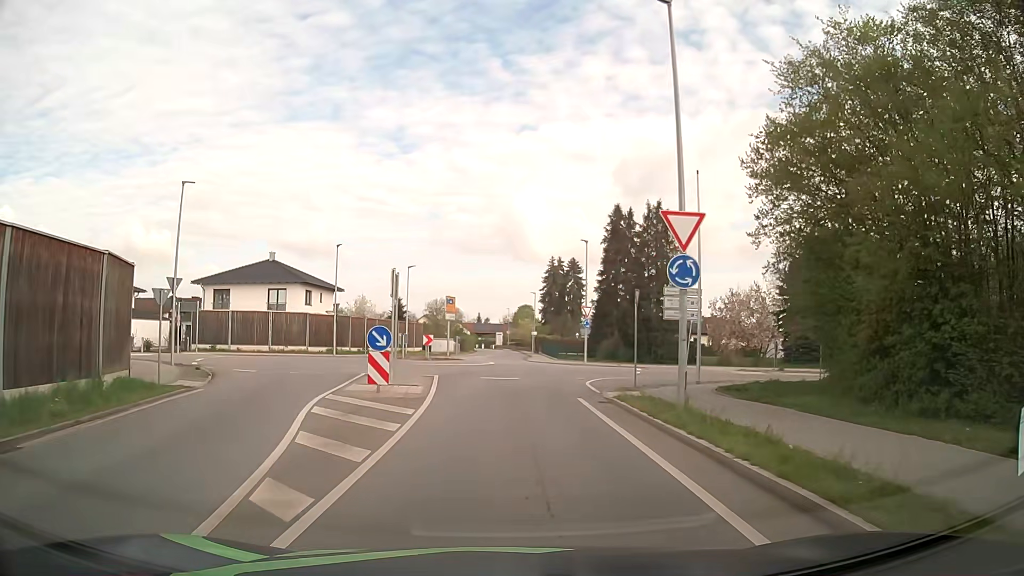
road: secondary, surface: asphalt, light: Day
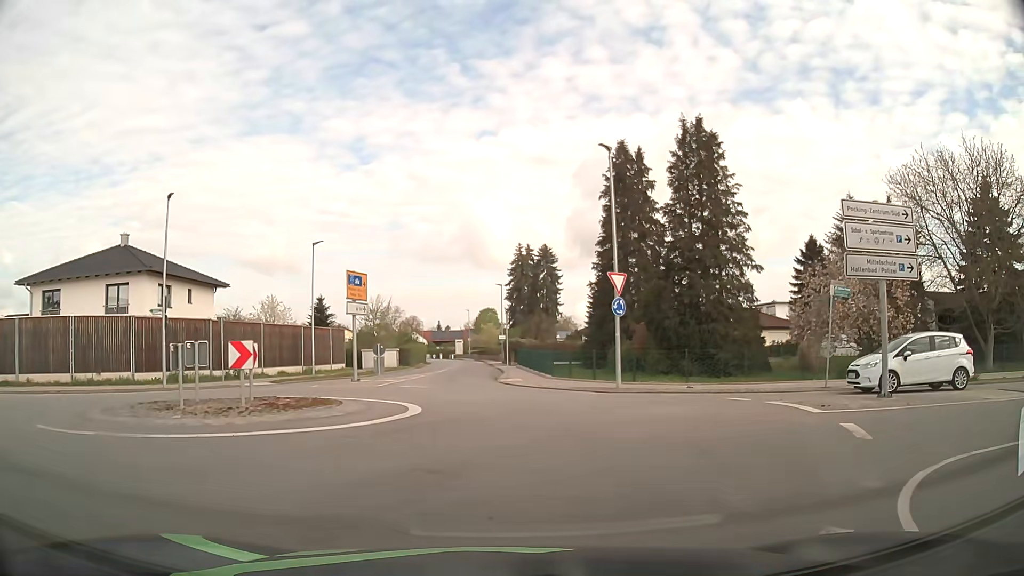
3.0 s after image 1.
(+0.3, +21.6) m; +4°
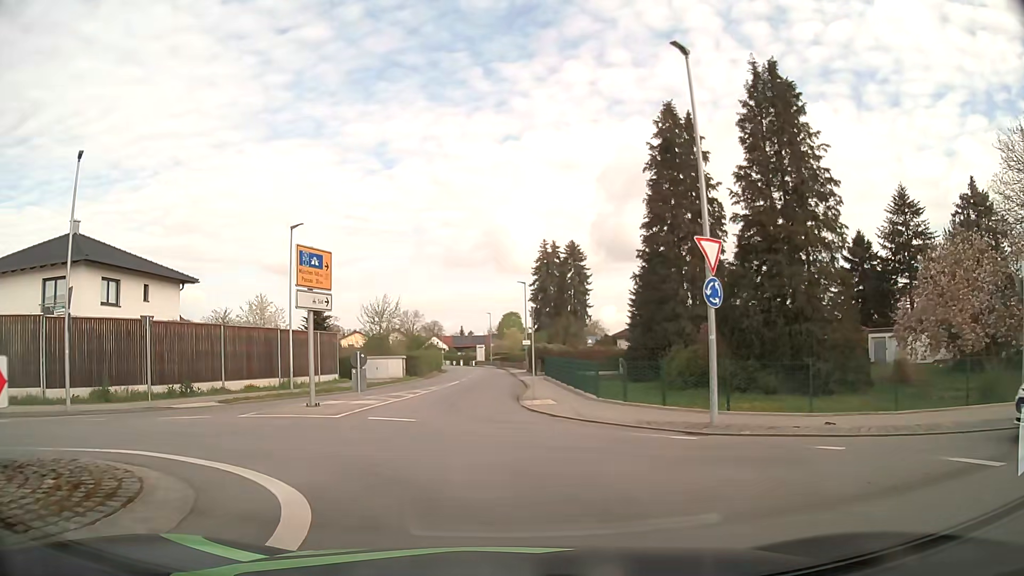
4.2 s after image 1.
(-0.1, +8.5) m; -3°
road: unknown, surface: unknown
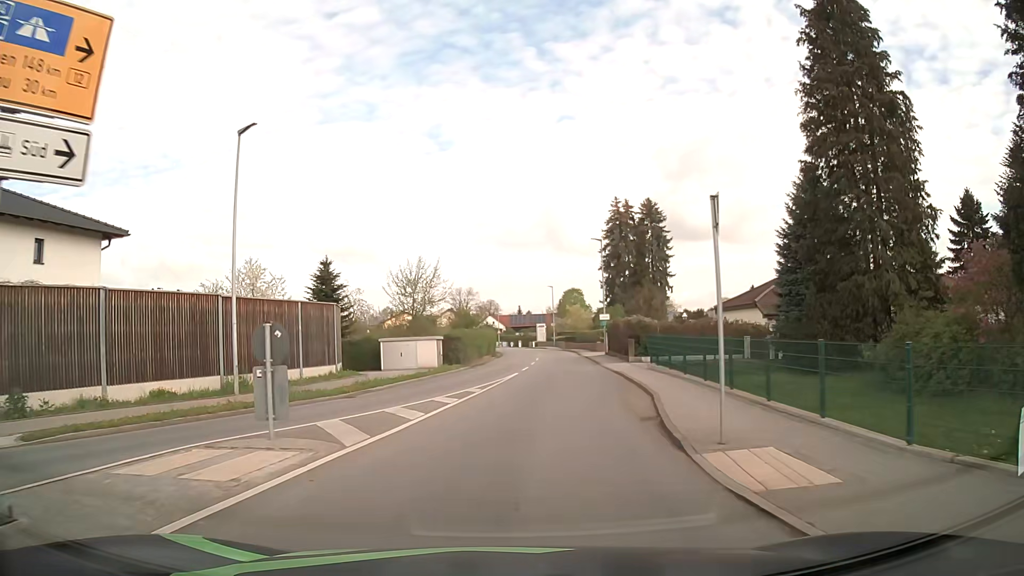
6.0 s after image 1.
(-0.8, +14.3) m; -5°
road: secondary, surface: asphalt
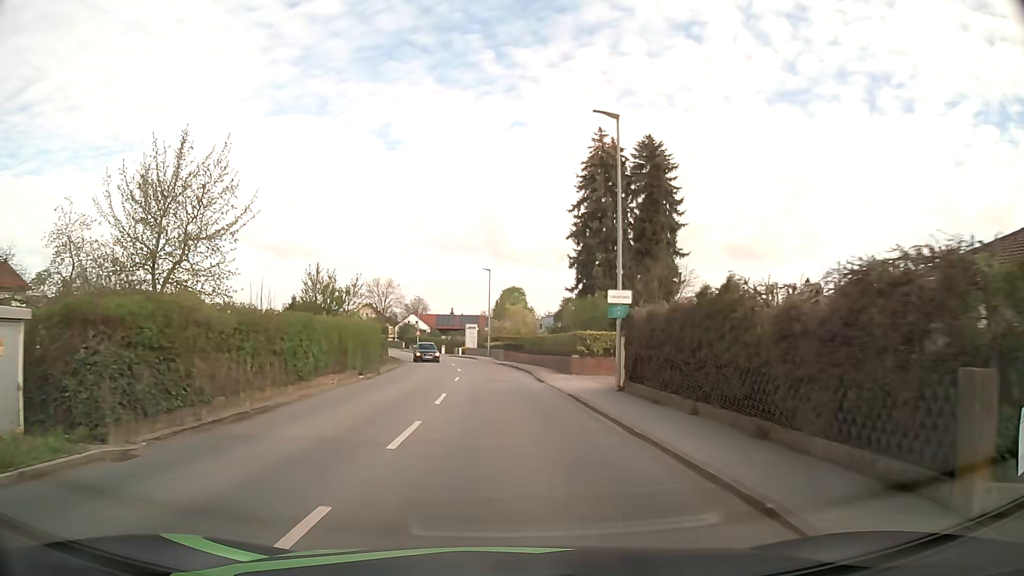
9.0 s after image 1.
(+1.8, +28.5) m; +6°
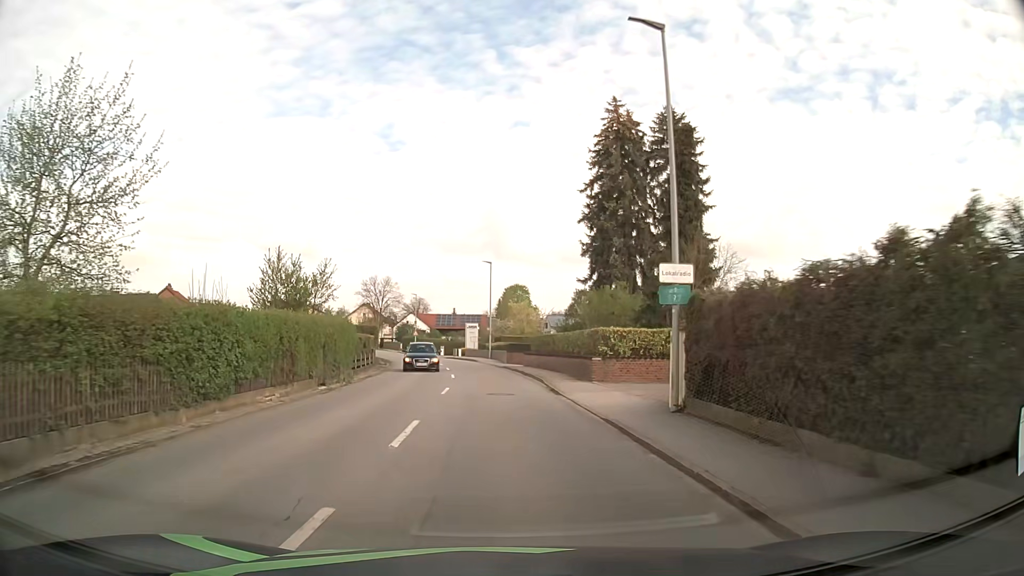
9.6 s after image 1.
(-0.1, +6.2) m; -1°
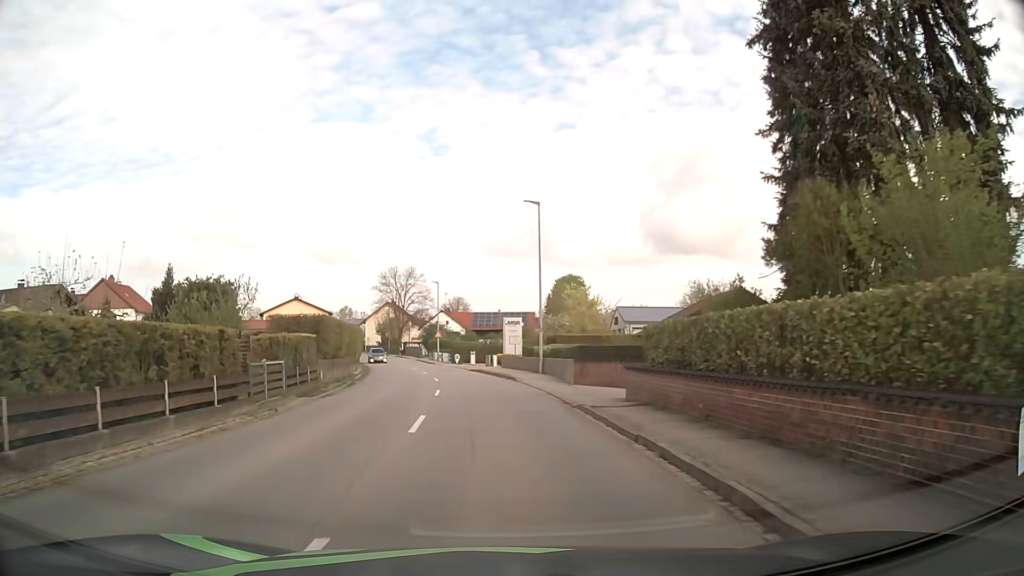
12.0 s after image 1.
(-0.6, +25.2) m; -4°
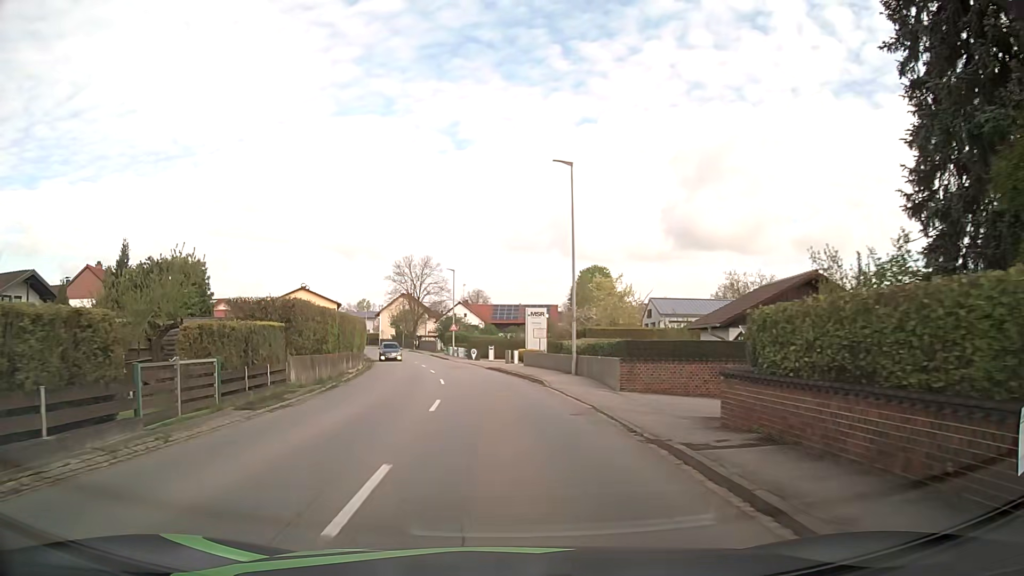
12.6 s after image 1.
(-0.1, +6.3) m; -2°
(0, +10) (0, +20) (-1, +30) (-3, +40) (-4, +50) (-6, +60) (-8, +69) (-11, +79) (-13, +89) (-16, +98) m
